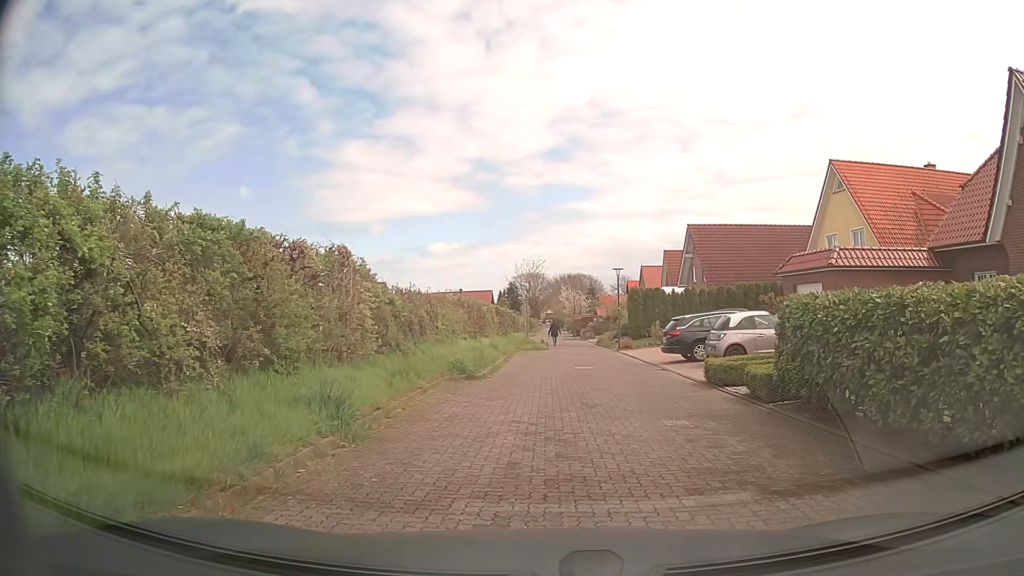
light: Day
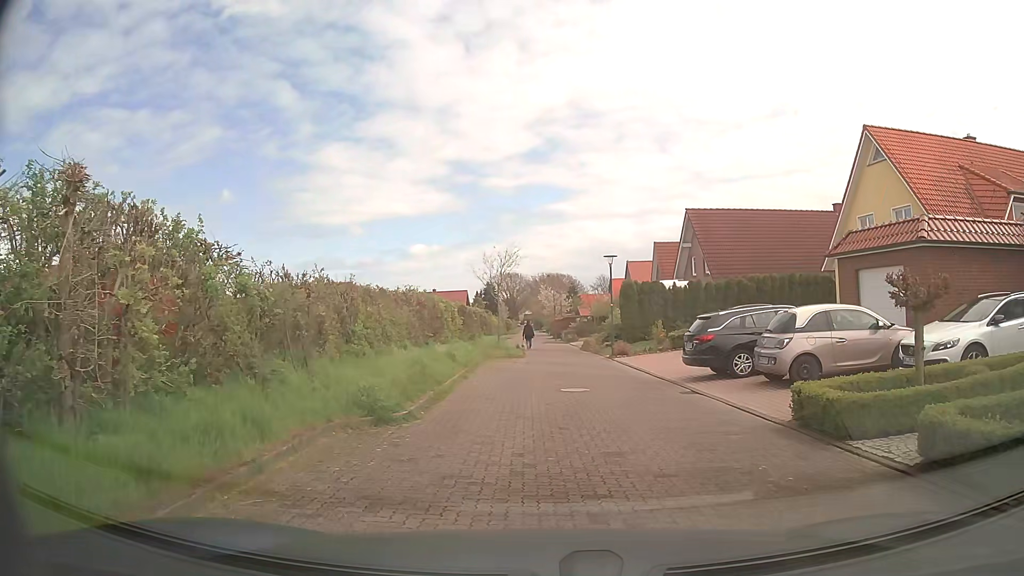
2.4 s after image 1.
(+0.1, +6.7) m; +3°
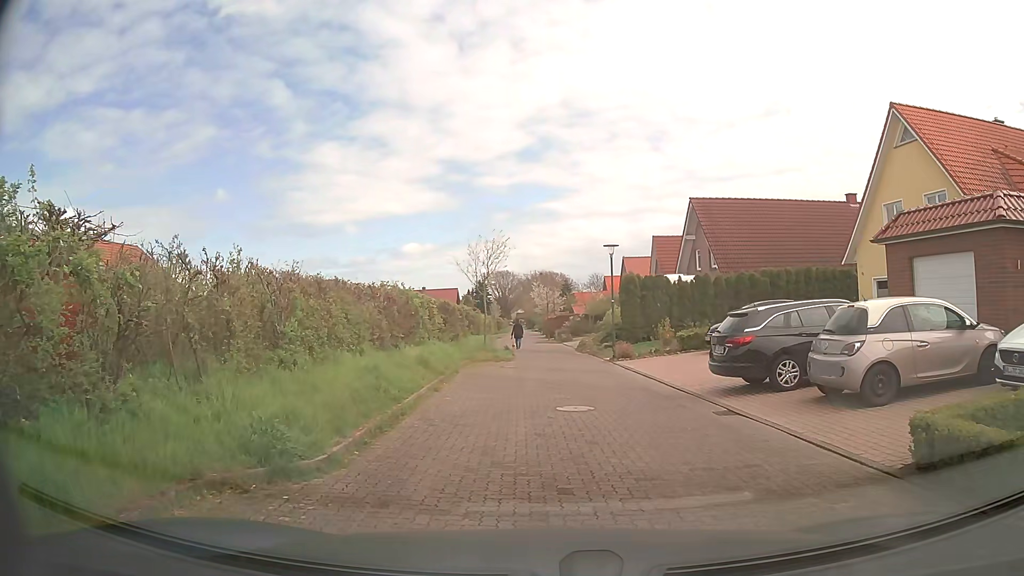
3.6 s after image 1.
(-0.1, +3.3) m; 0°
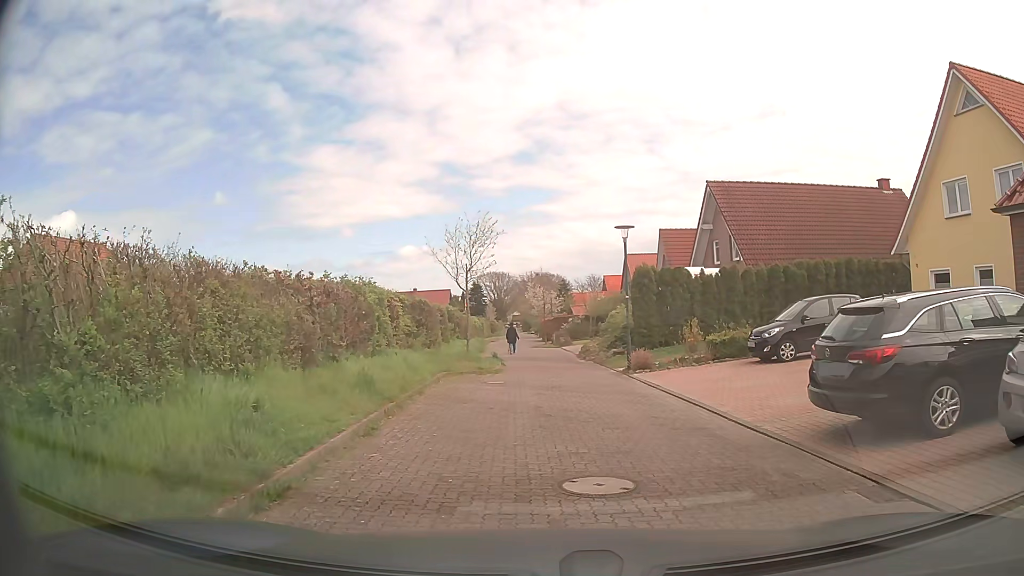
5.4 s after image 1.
(0.0, +5.1) m; 0°
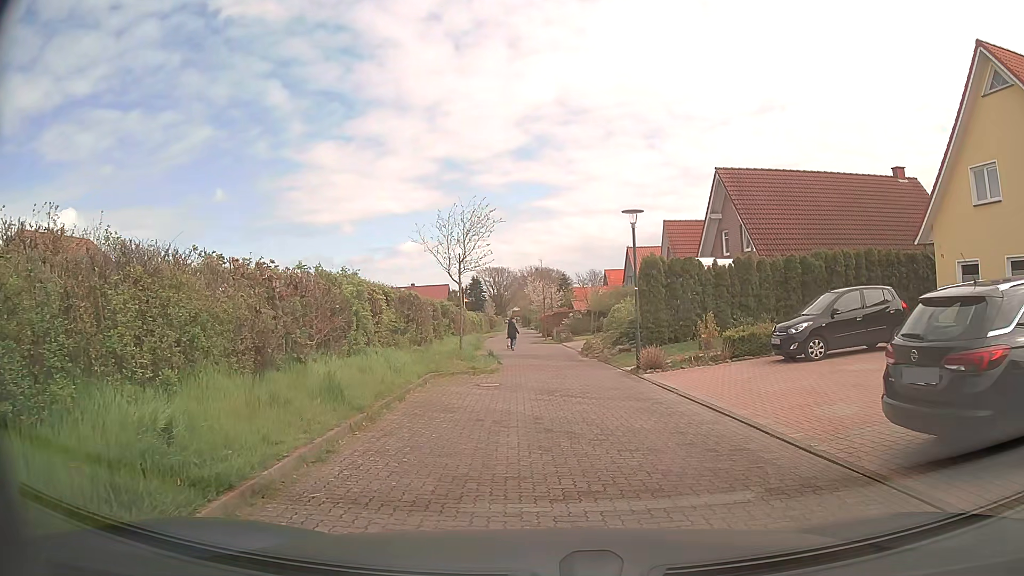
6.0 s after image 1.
(0.0, +1.9) m; 0°
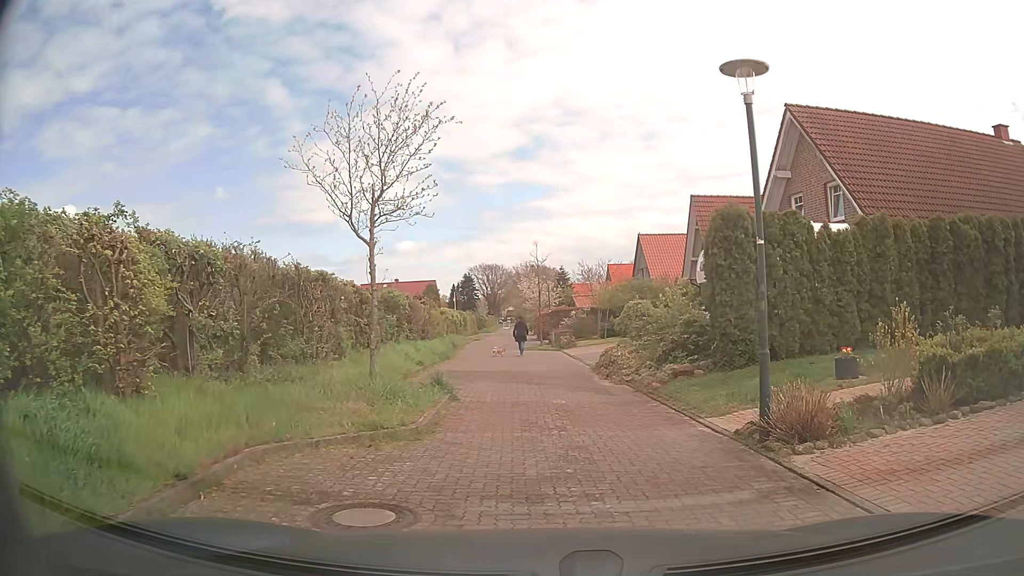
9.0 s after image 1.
(0.0, +10.2) m; +1°
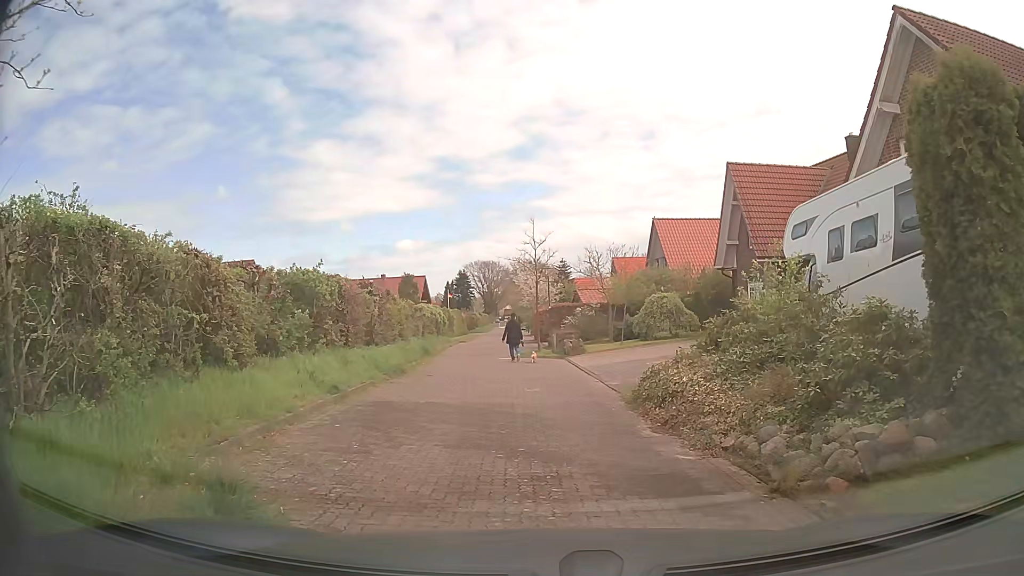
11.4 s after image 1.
(-0.1, +8.1) m; 0°
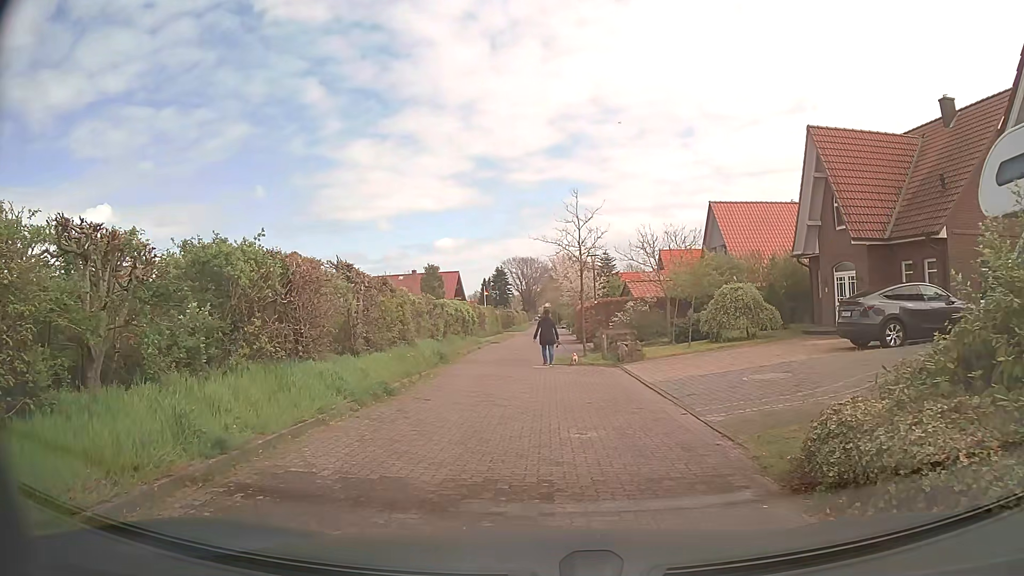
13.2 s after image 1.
(-0.1, +5.7) m; -2°
